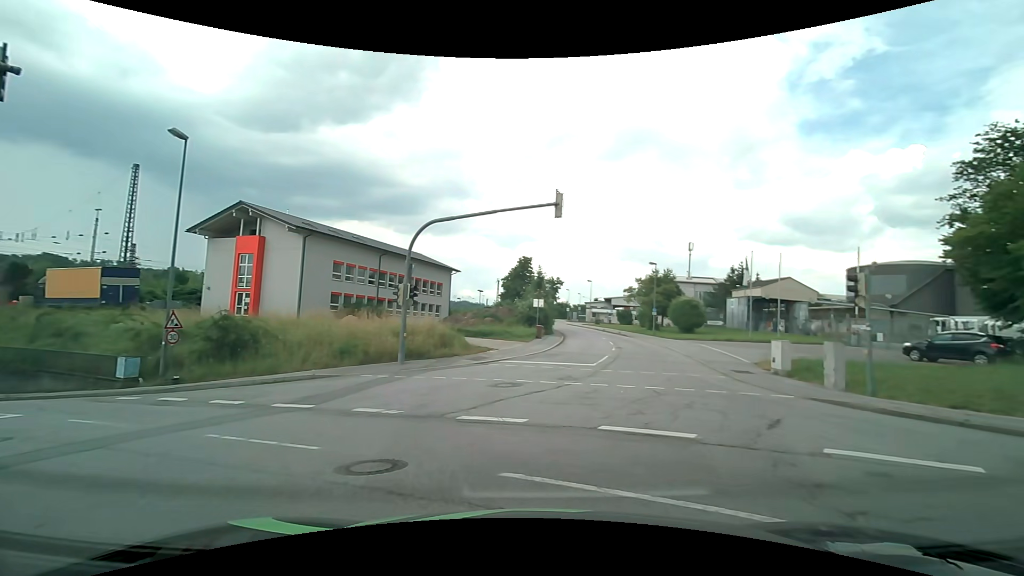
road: residential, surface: asphalt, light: Day
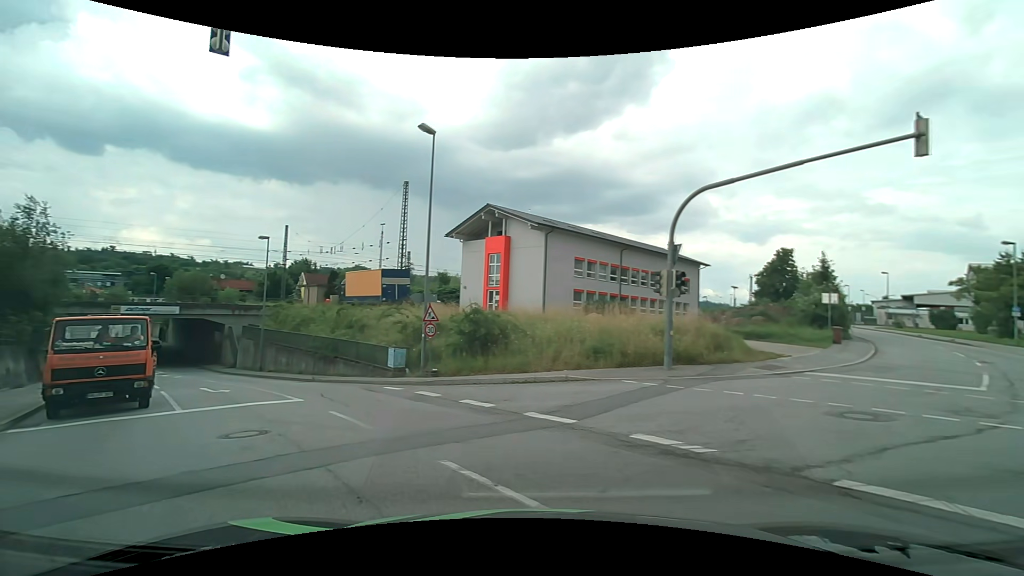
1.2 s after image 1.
(-0.9, +3.8) m; -25°
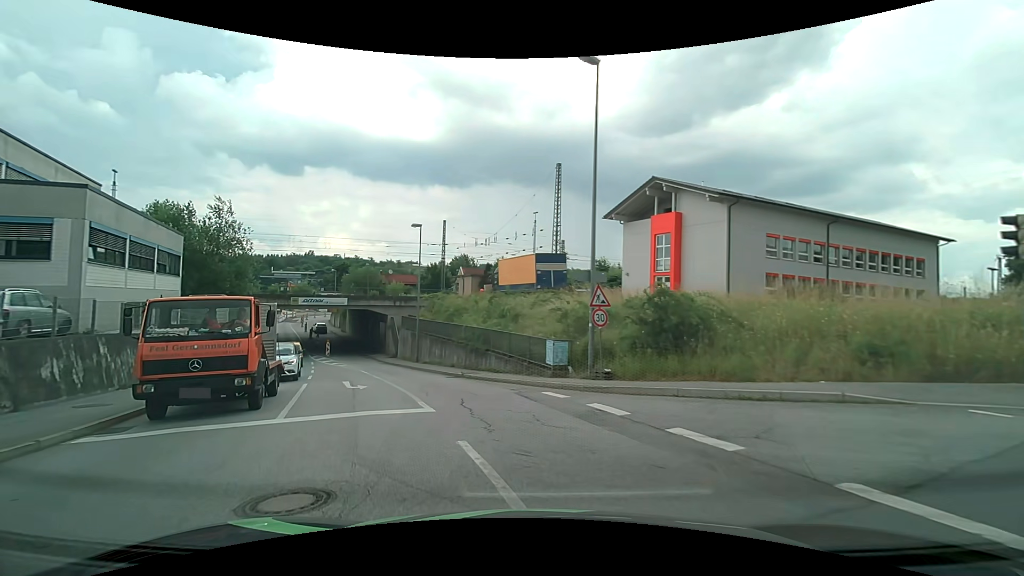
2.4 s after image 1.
(-0.9, +4.9) m; -18°
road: tertiary
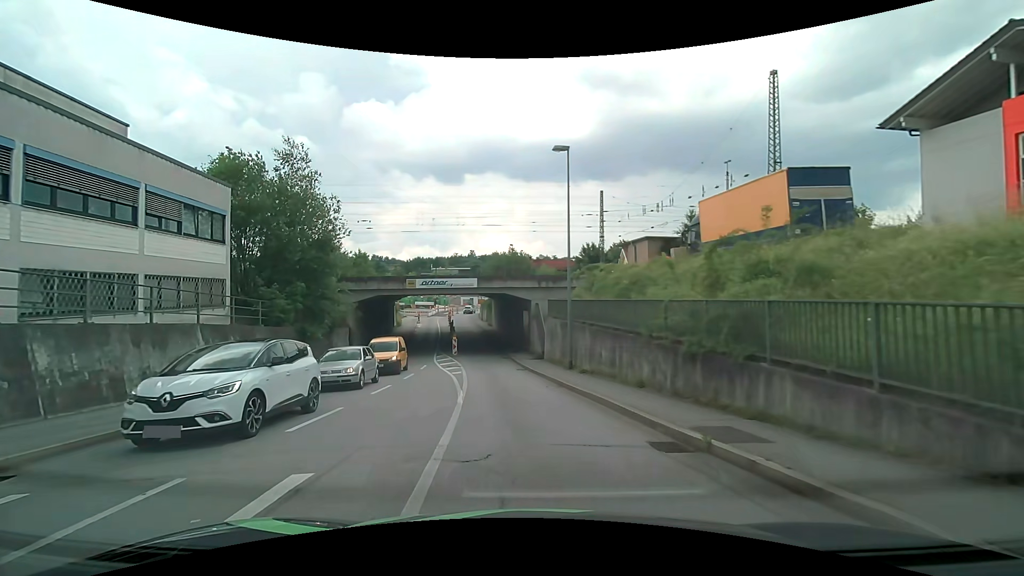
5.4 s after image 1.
(-2.6, +14.8) m; -18°
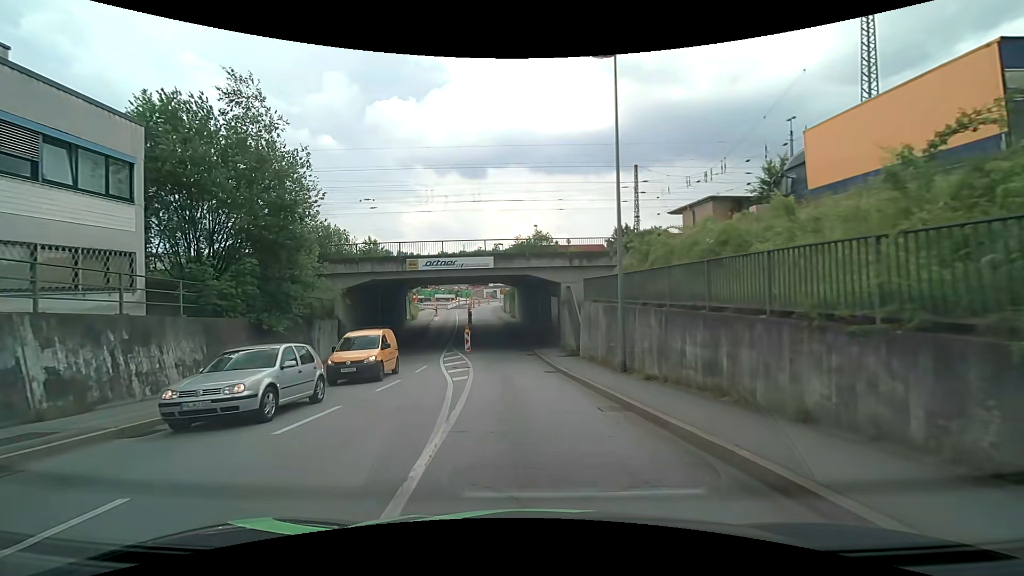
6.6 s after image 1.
(-0.2, +7.0) m; -3°
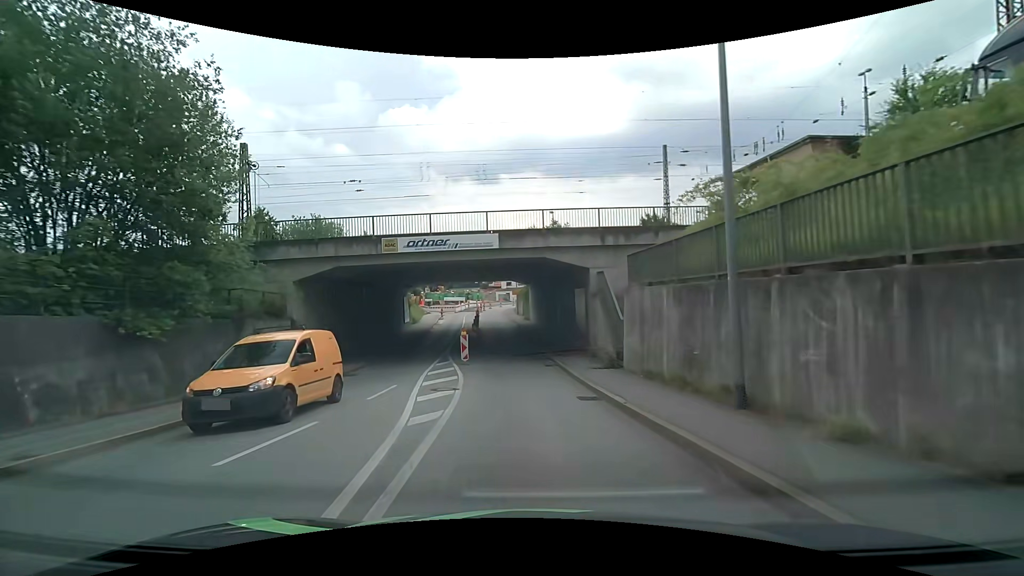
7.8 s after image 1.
(-0.1, +7.6) m; -2°
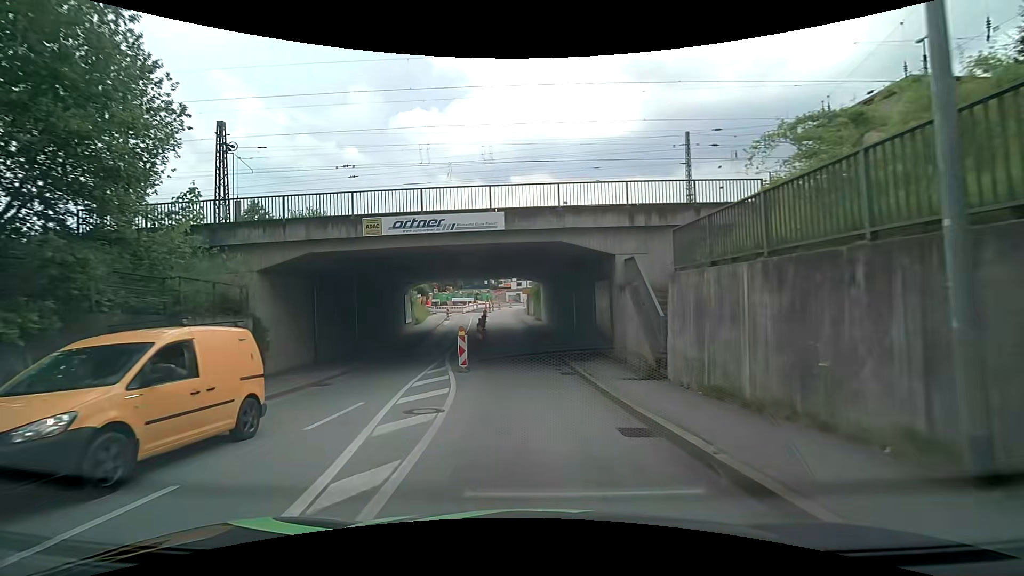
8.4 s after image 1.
(-0.1, +4.0) m; -2°
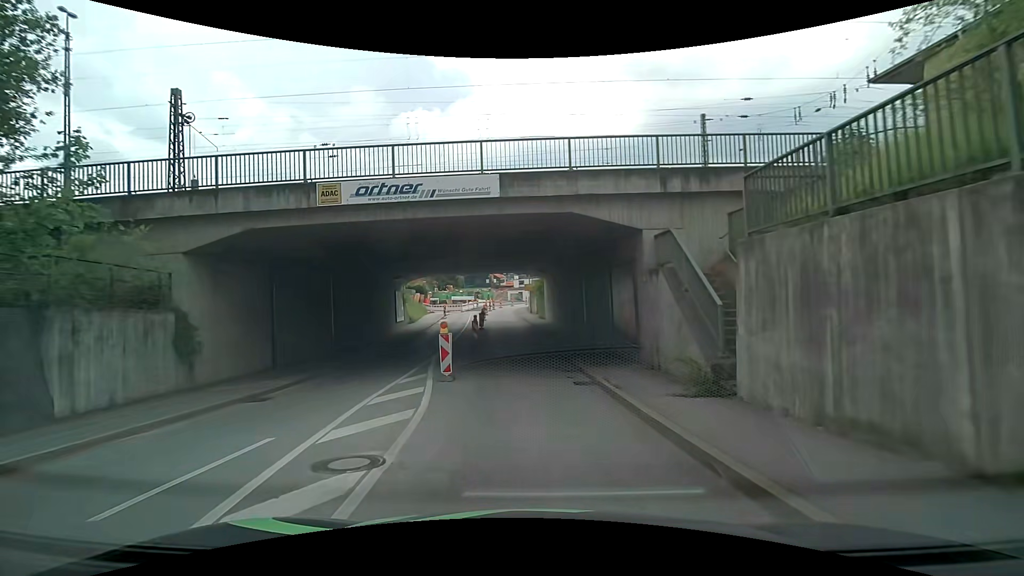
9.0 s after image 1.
(0.0, +4.1) m; +1°
